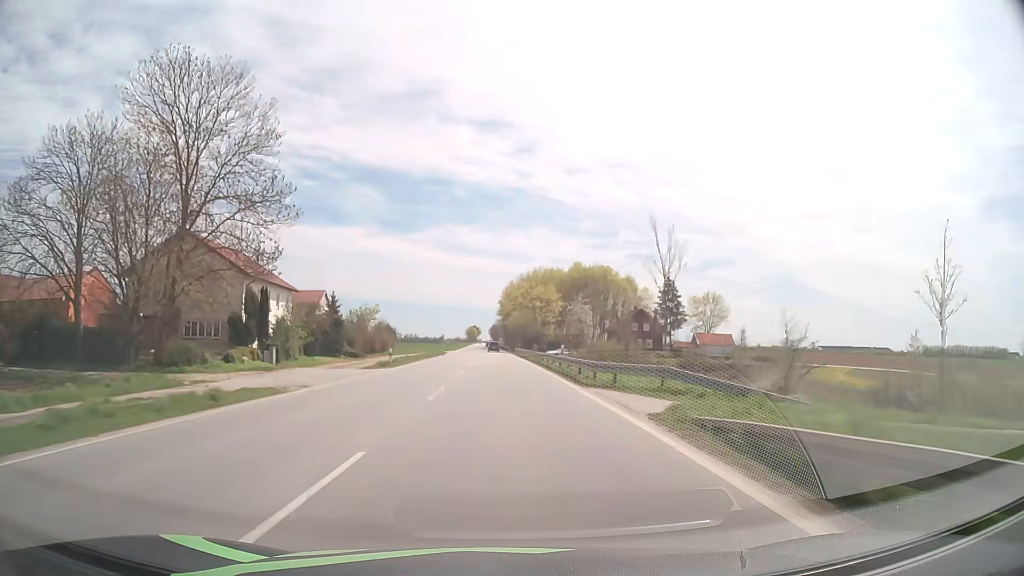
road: primary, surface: asphalt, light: Day
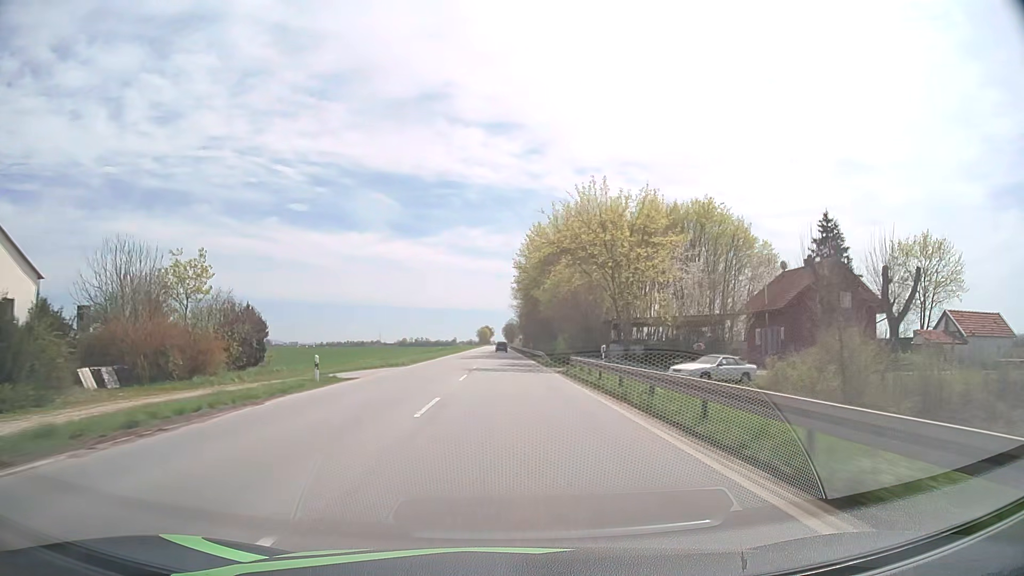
(-0.9, +64.0) m; -1°
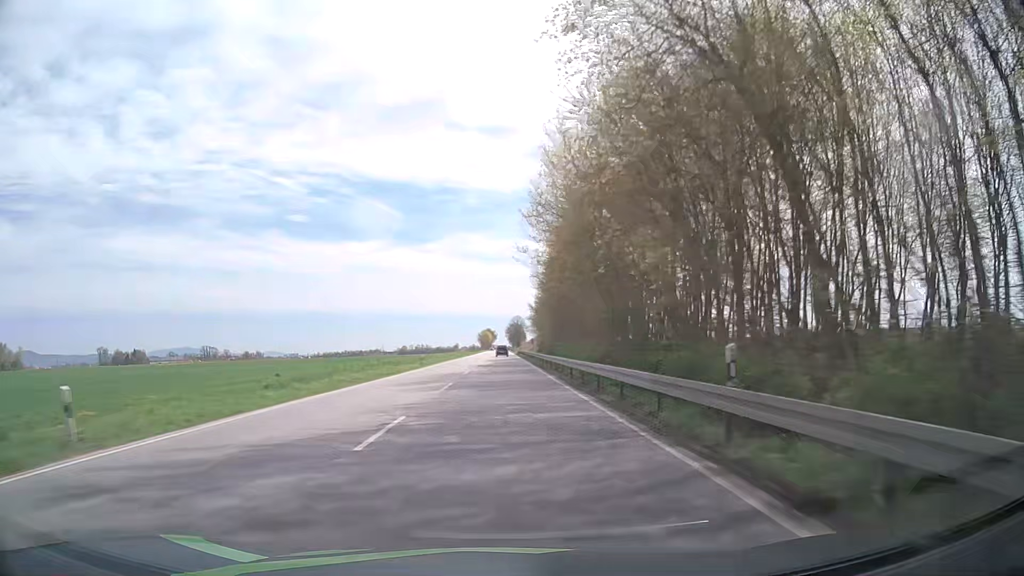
(-0.2, +63.9) m; 0°
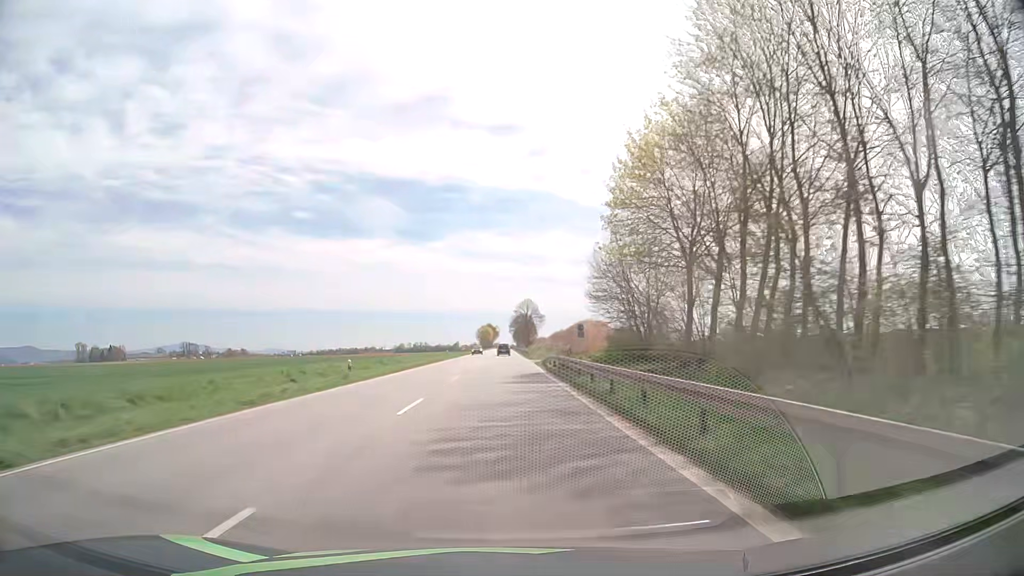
(-0.4, +79.8) m; 0°
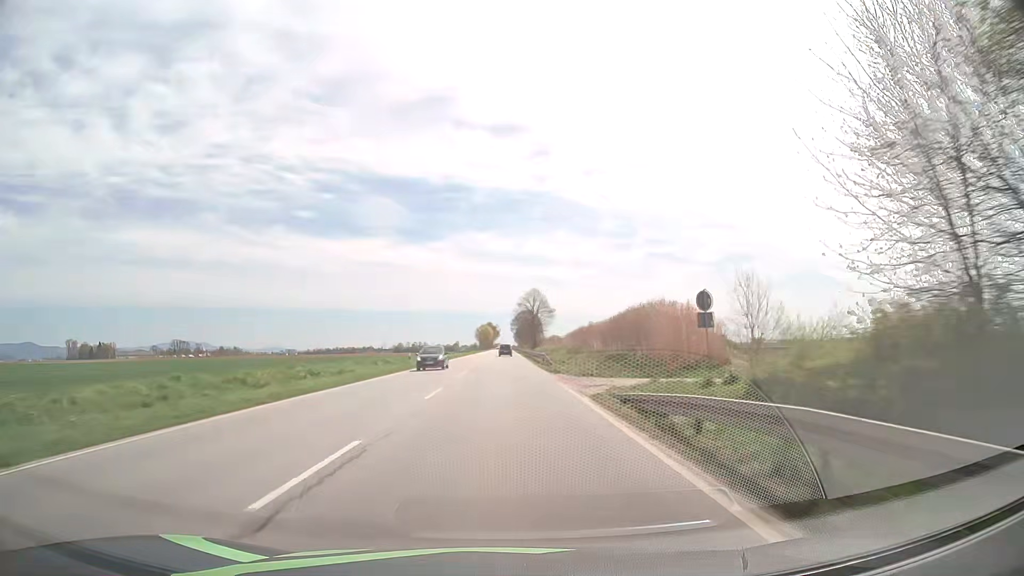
(0.0, +31.9) m; 0°
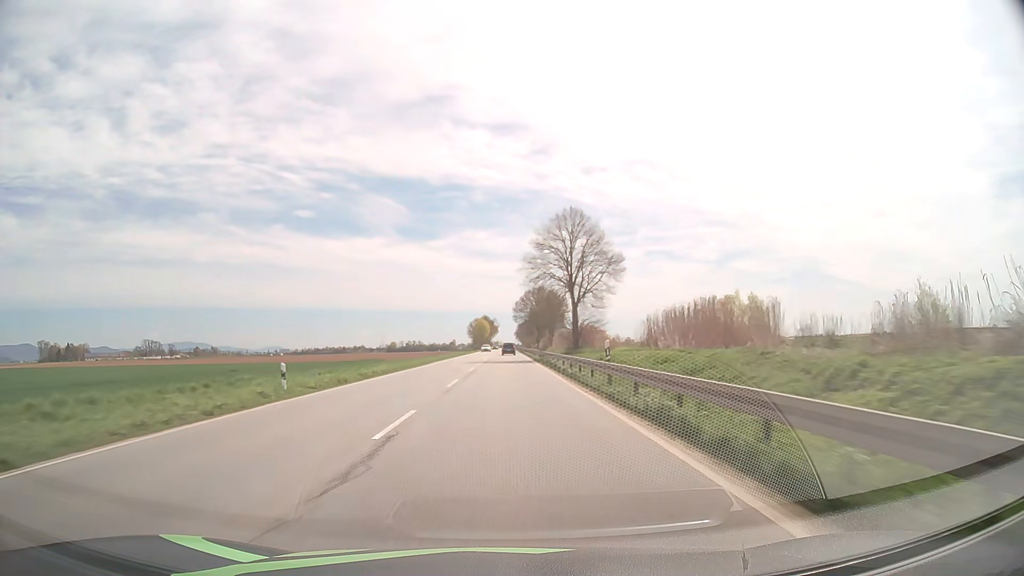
(-0.2, +79.8) m; 0°
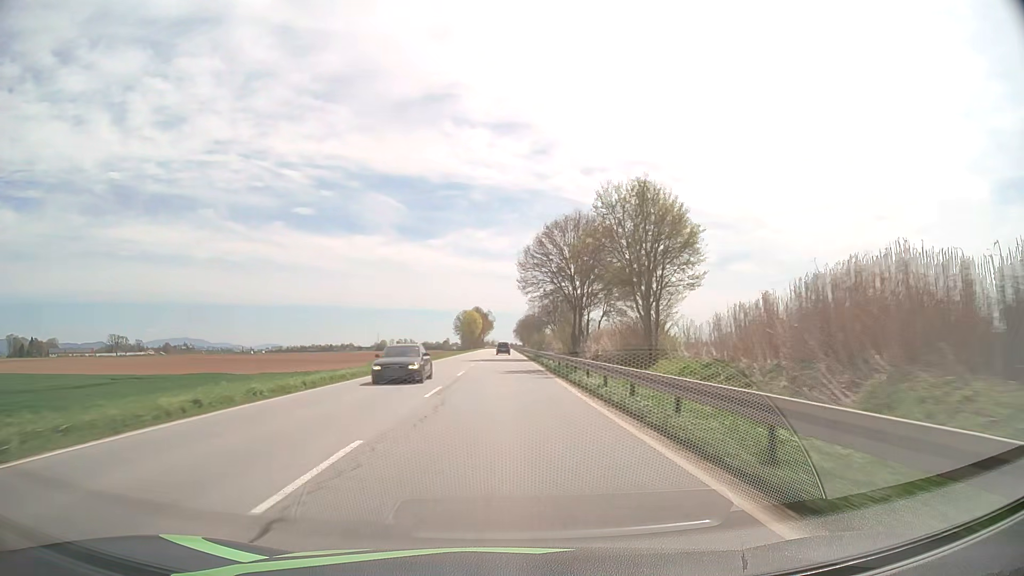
(+0.1, +76.4) m; 0°
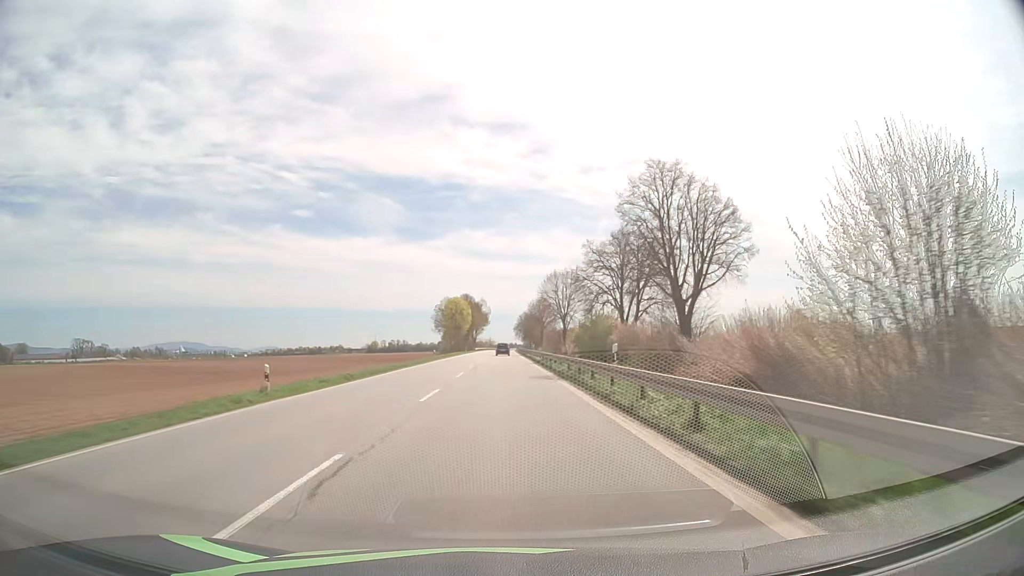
(-0.1, +73.2) m; 0°
(0, +10) (0, +20) (0, +30) (0, +40) (0, +50) (0, +60) (0, +70) (0, +80) (0, +90) (0, +100) m
